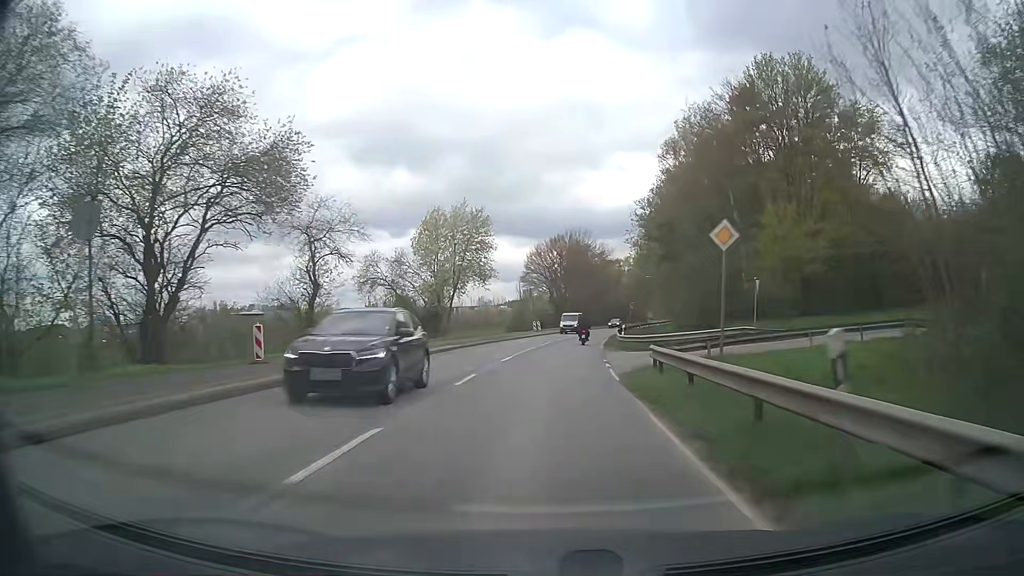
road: secondary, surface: asphalt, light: Day
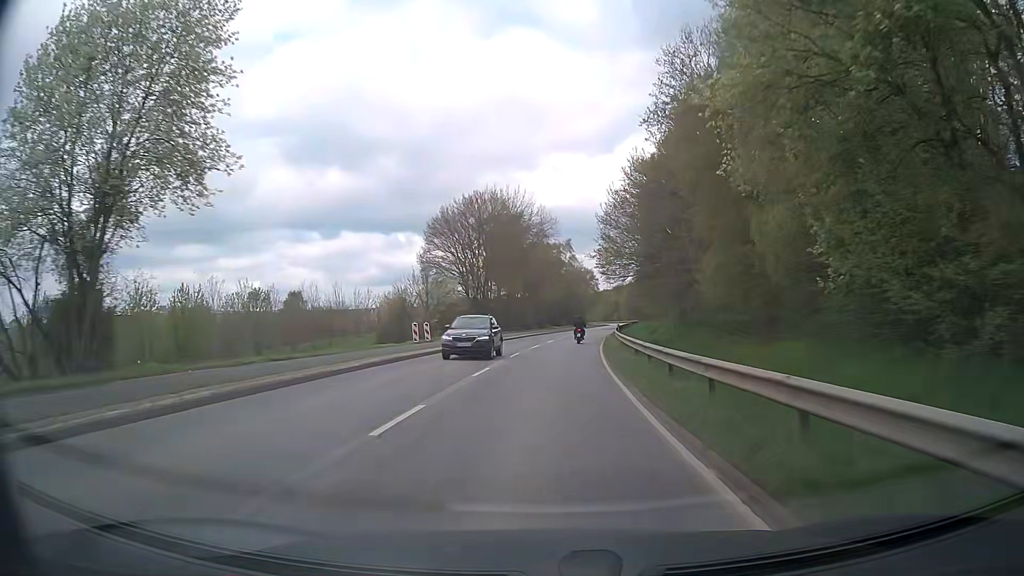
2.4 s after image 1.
(+2.3, +42.3) m; +6°
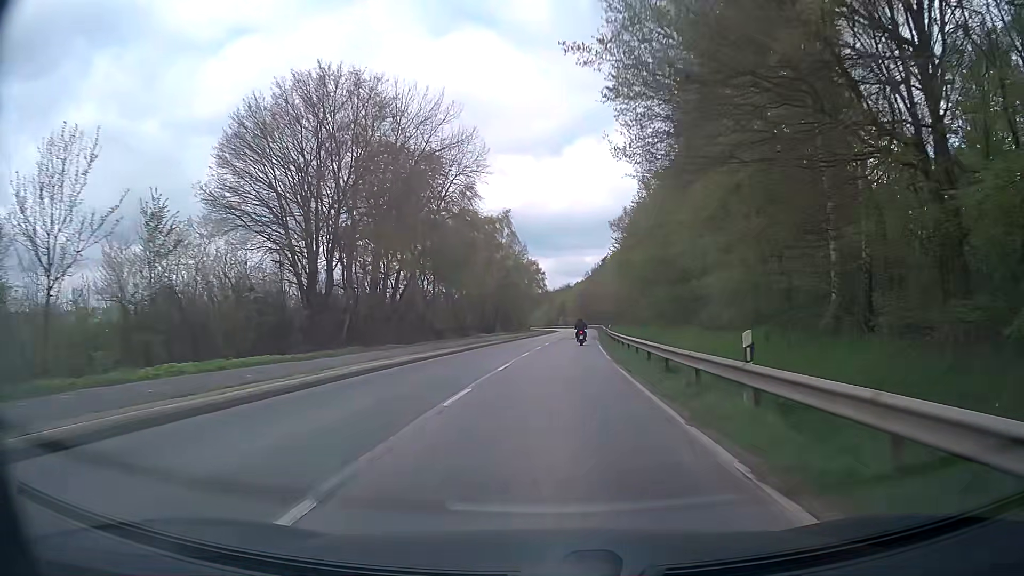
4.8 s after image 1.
(+2.0, +41.8) m; +5°
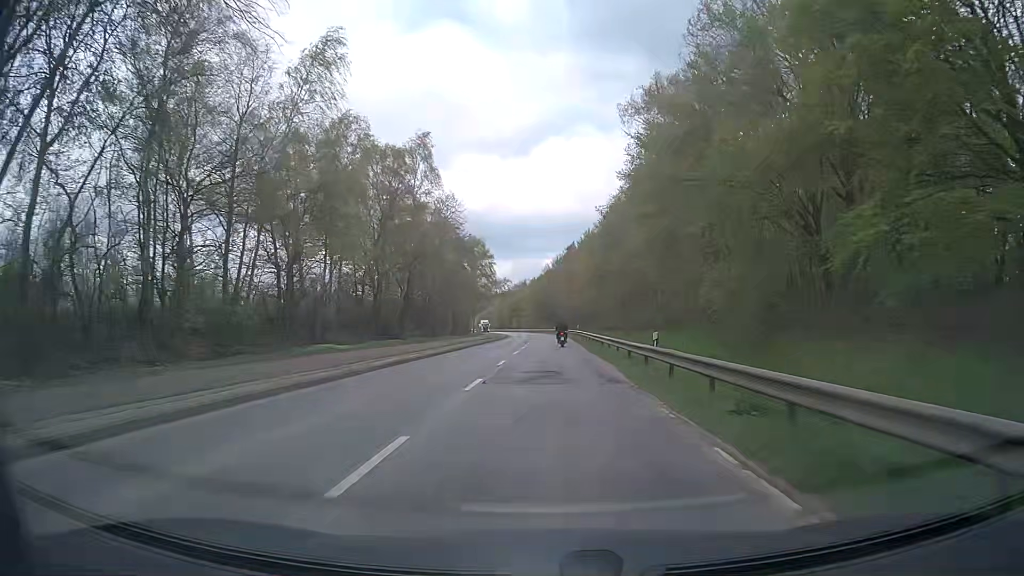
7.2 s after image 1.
(+1.7, +41.7) m; +4°
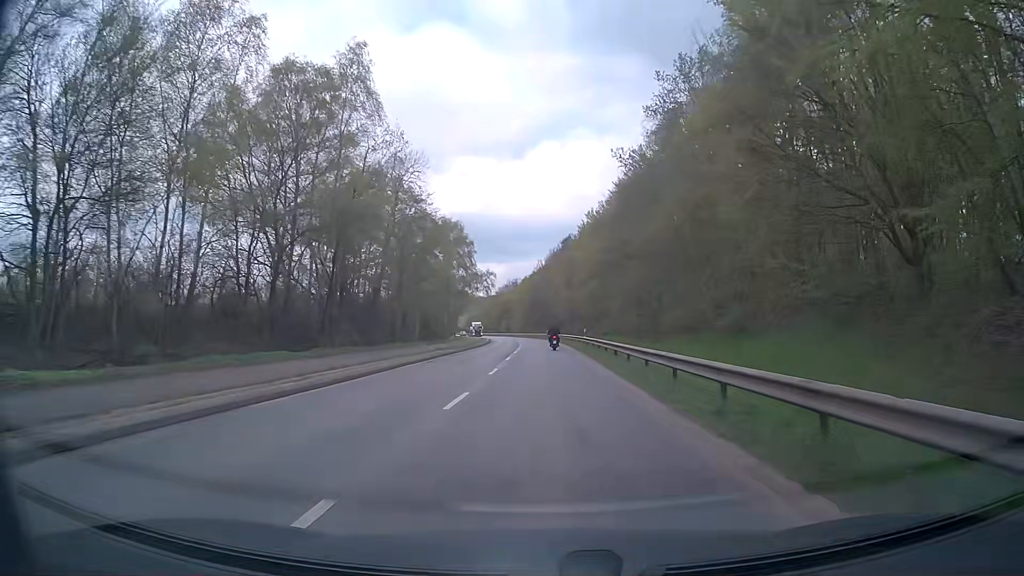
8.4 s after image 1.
(0.0, +21.0) m; 0°
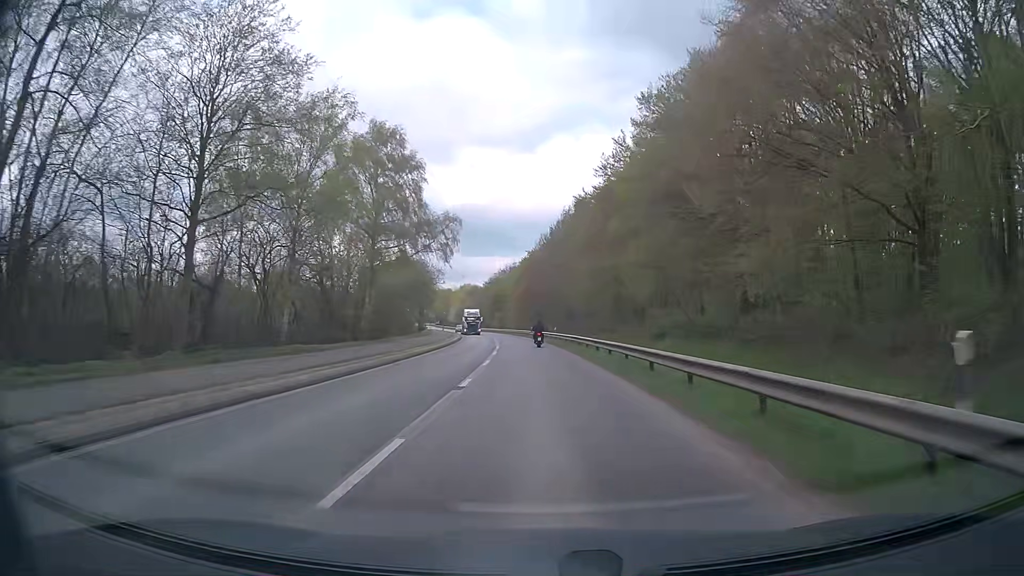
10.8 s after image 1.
(+0.4, +42.3) m; 0°
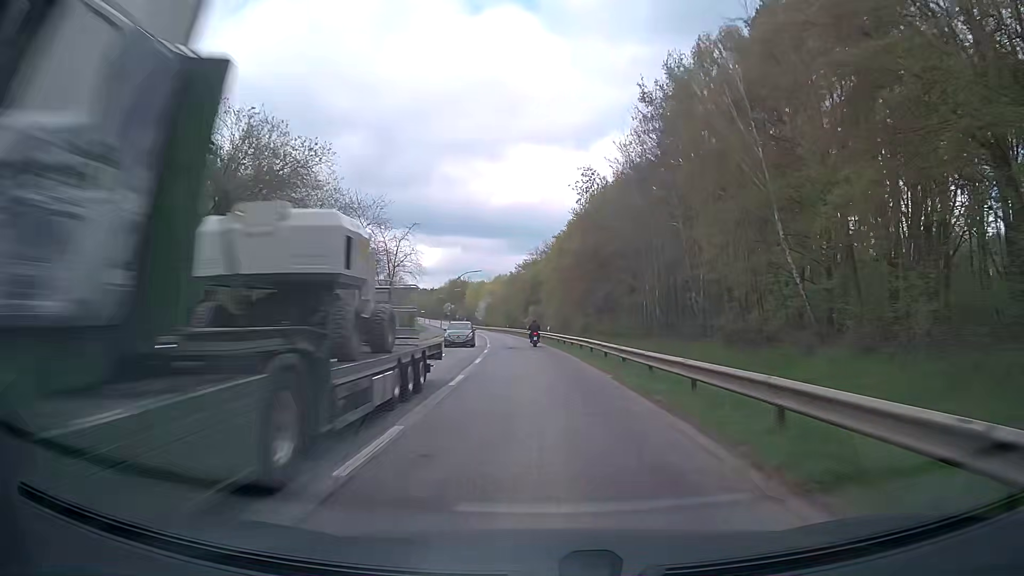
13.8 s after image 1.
(-1.6, +53.3) m; -4°
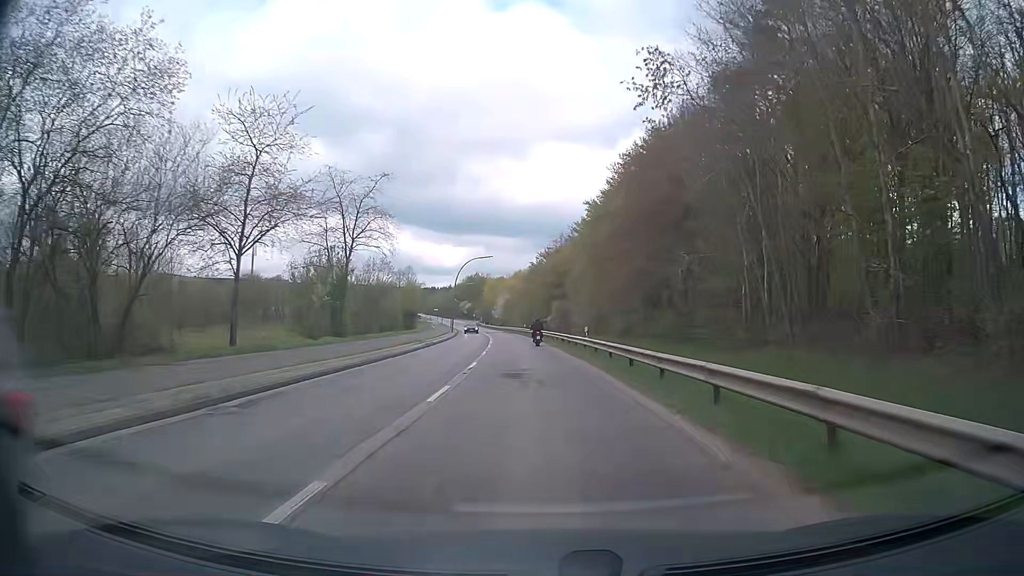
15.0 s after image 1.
(-0.3, +21.4) m; -2°
(0, +10) (0, +20) (-1, +30) (-1, +40) (-2, +50) (-2, +60) (-3, +70) (-4, +80) (-5, +90) (-7, +100) m
